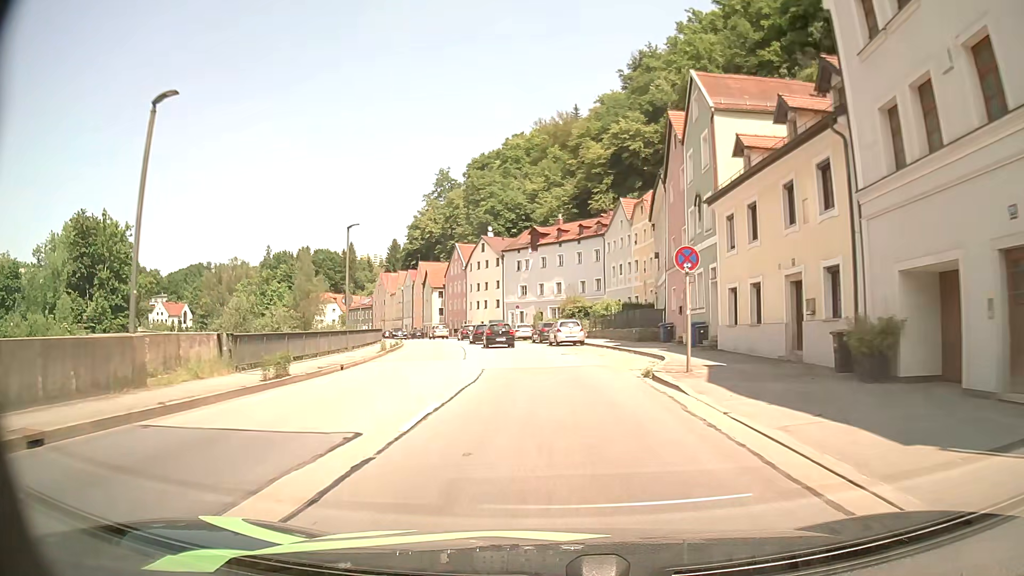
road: primary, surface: asphalt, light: Day
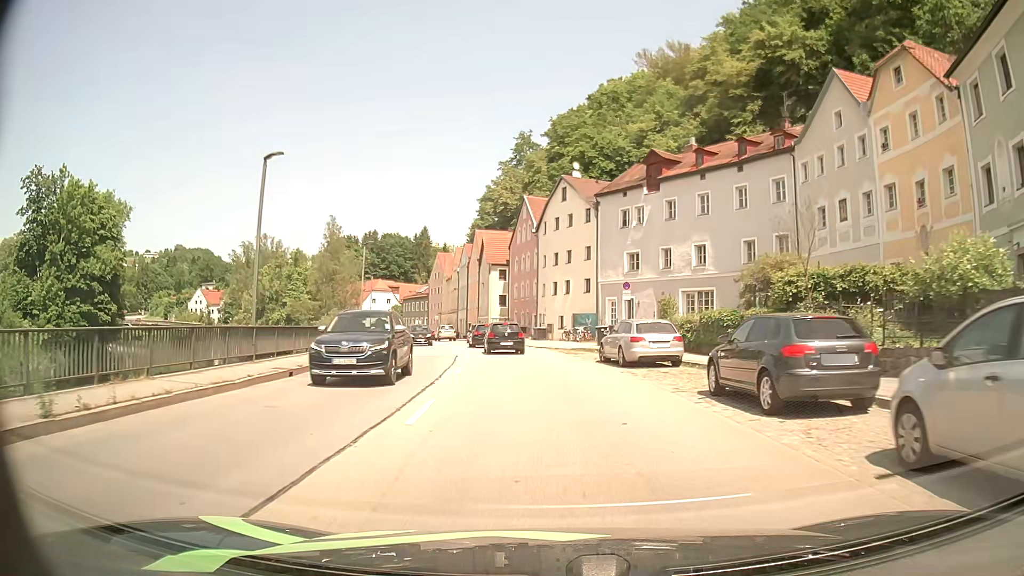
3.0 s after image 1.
(-2.1, +35.4) m; -8°
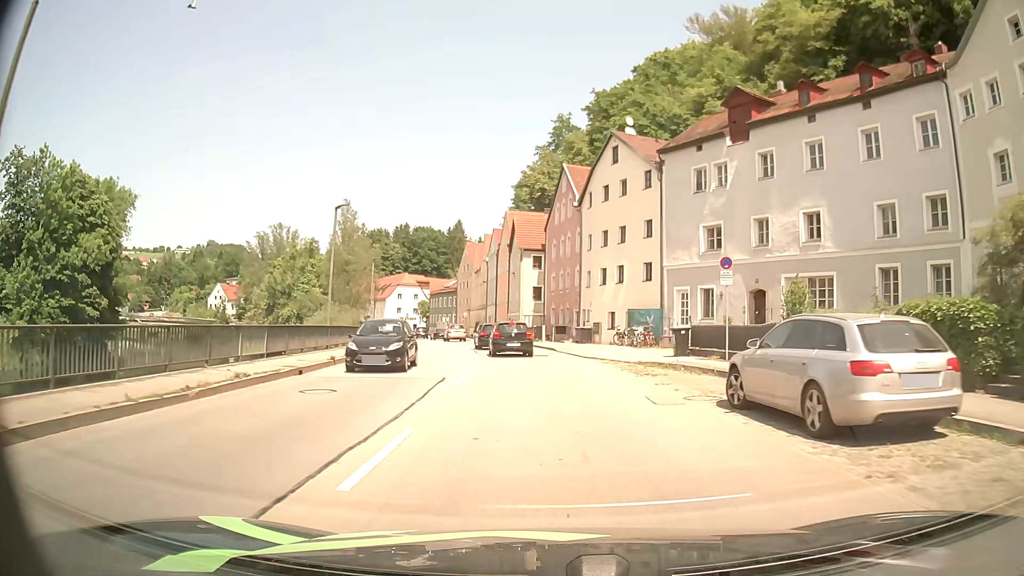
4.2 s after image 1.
(-0.4, +12.5) m; -3°
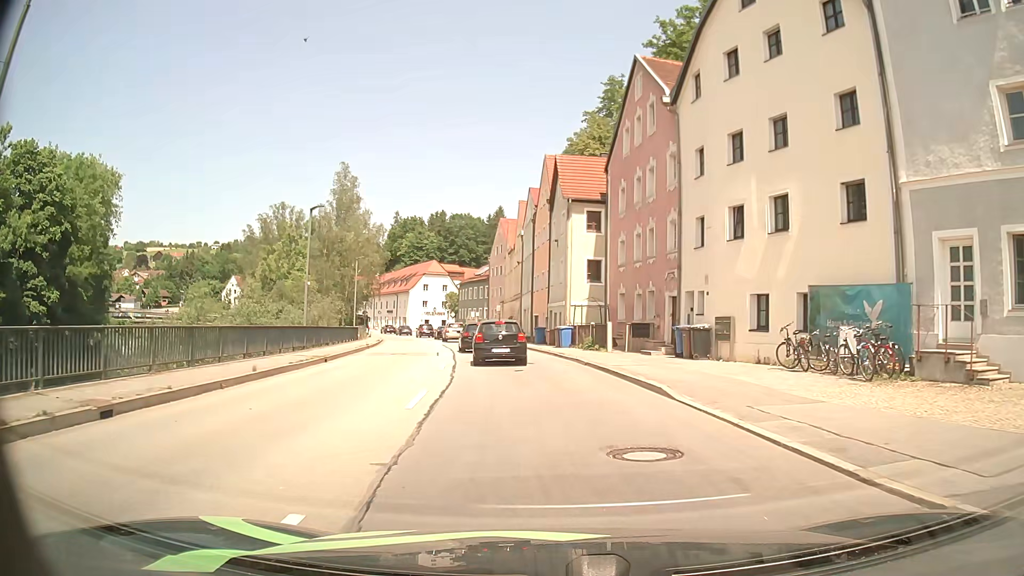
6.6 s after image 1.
(-0.7, +21.6) m; -4°
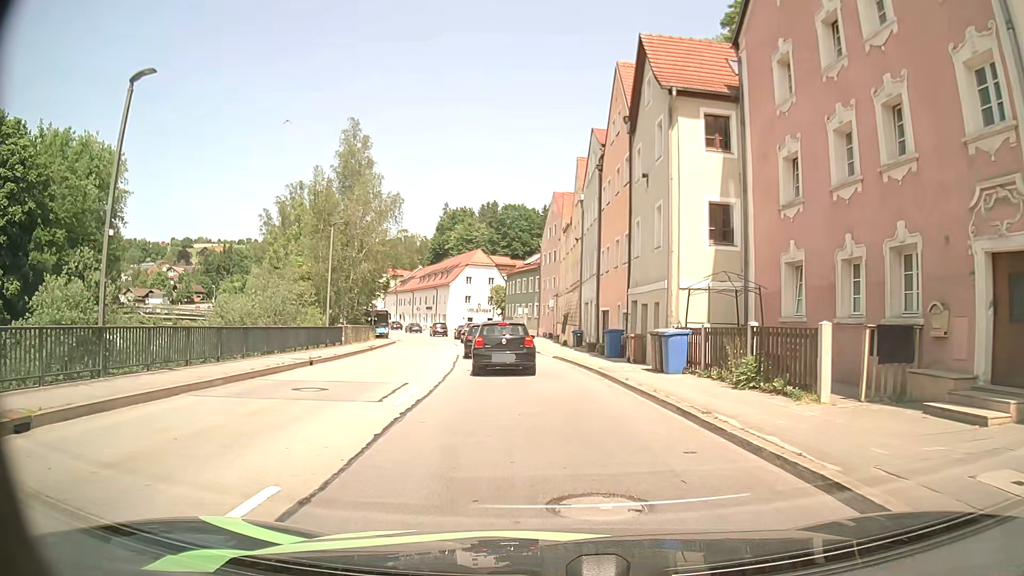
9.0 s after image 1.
(-0.6, +17.2) m; -5°
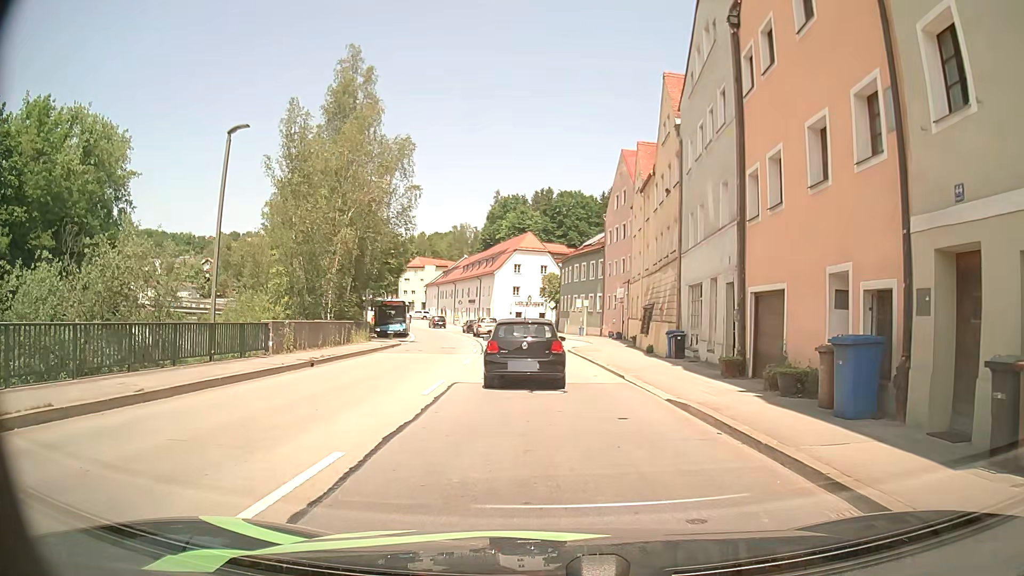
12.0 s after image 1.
(-0.6, +16.4) m; -3°
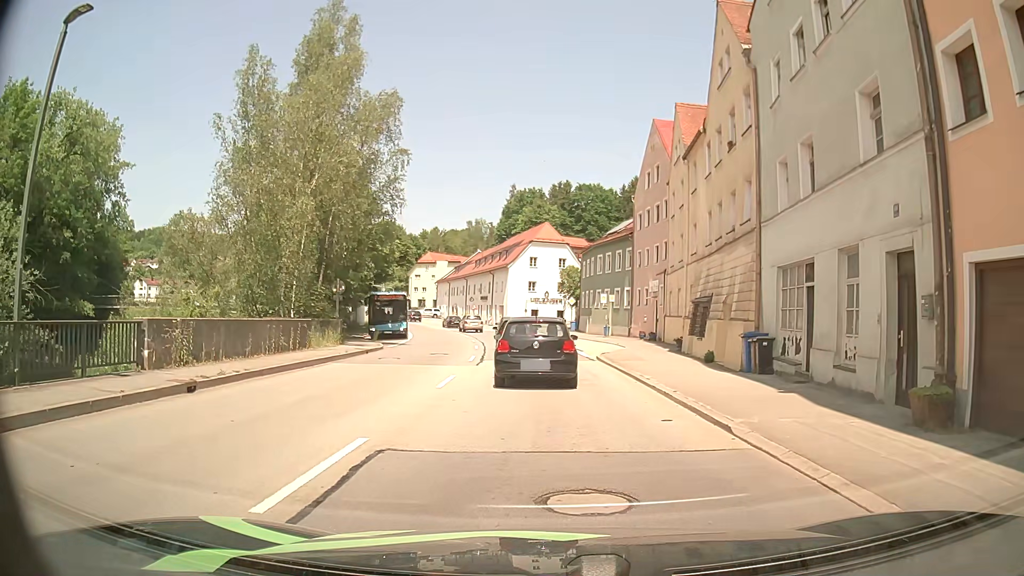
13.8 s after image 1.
(-0.2, +8.2) m; -2°
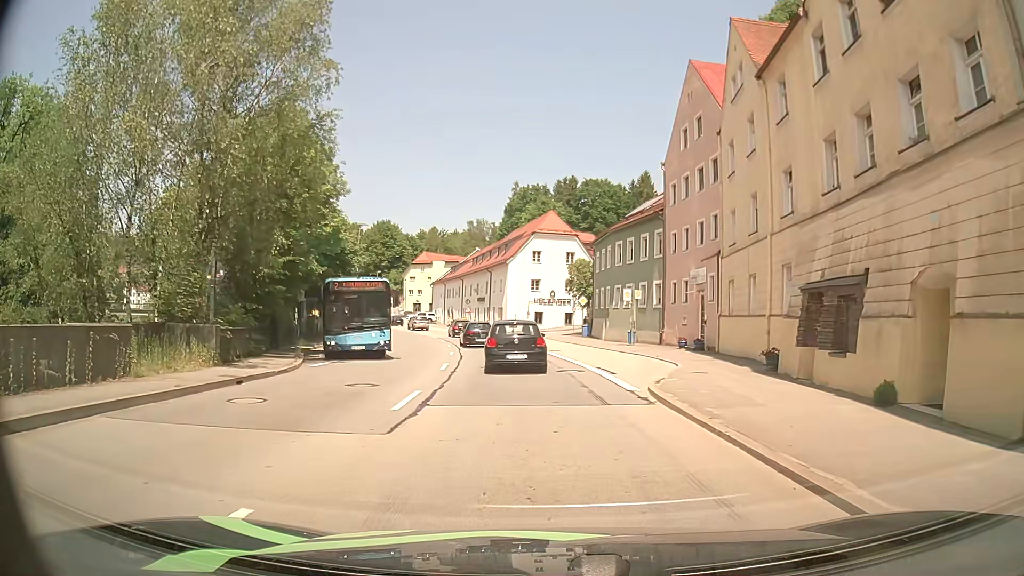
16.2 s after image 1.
(0.0, +12.2) m; 0°
(0, +10) (-1, +20) (-2, +30) (-4, +40) (-6, +50) (-8, +59) (-11, +69) (-14, +78) (-18, +87) (-23, +96) m
